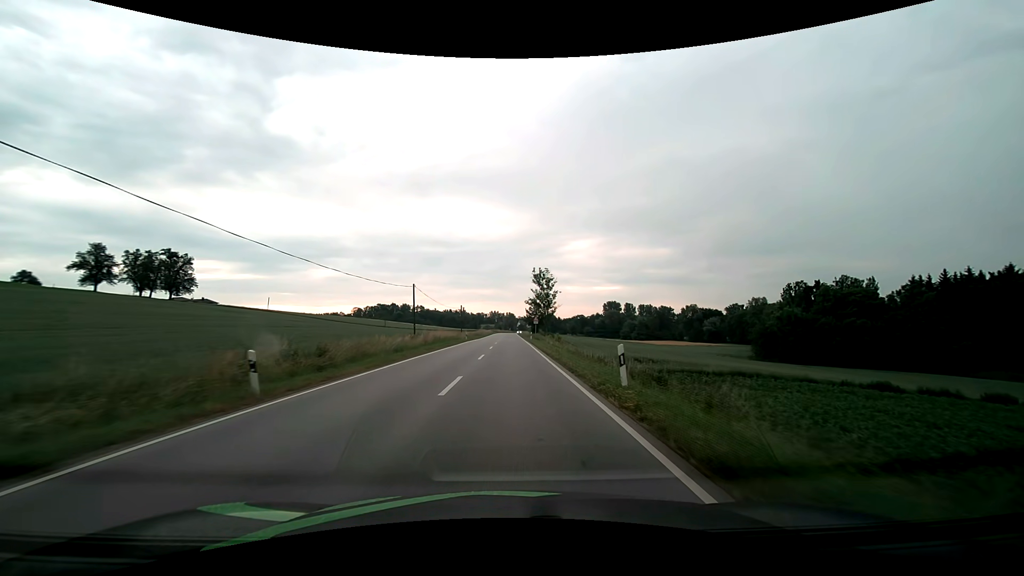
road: secondary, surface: asphalt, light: Day
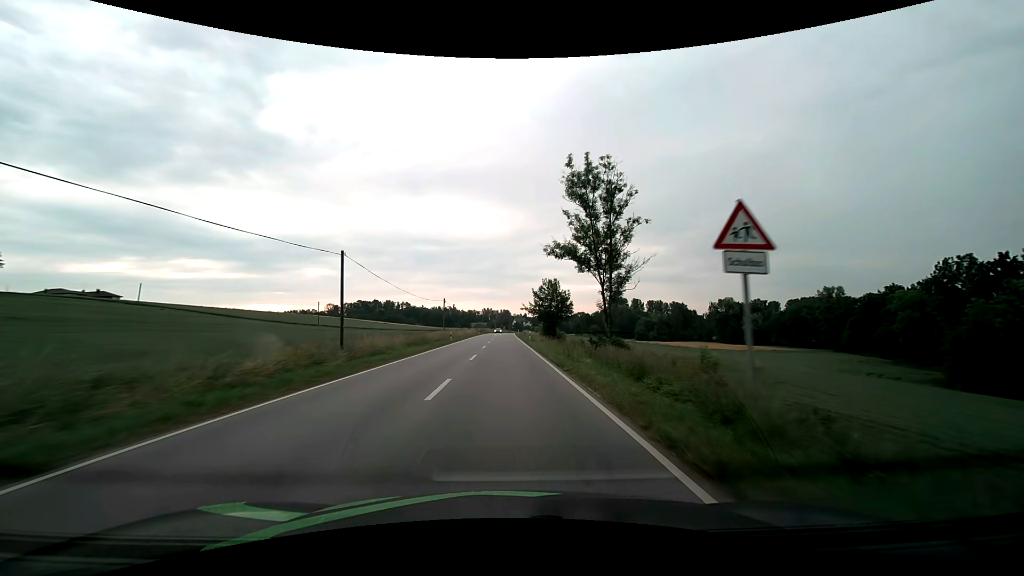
(+0.2, +61.0) m; 0°
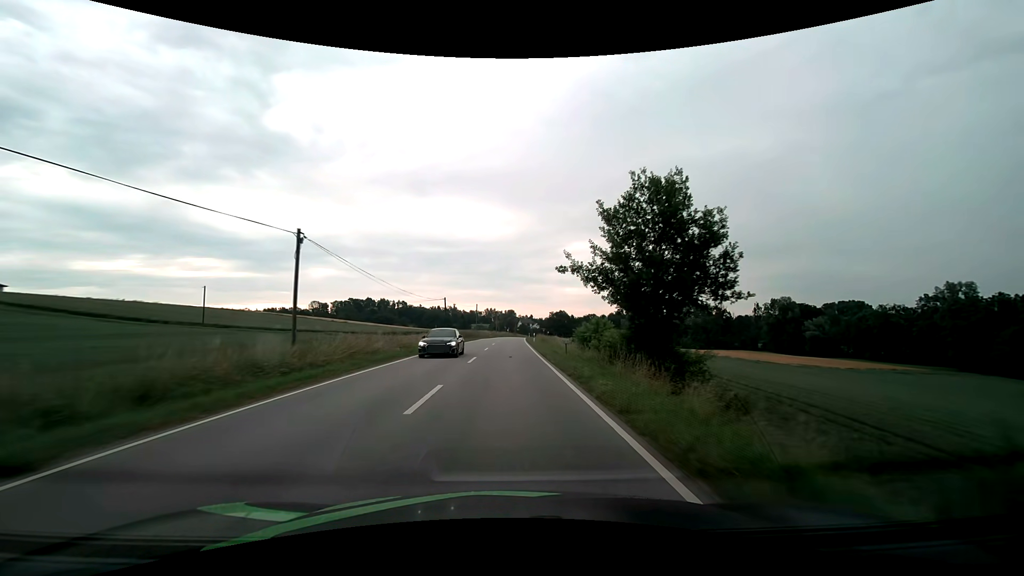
(-0.2, +49.6) m; 0°
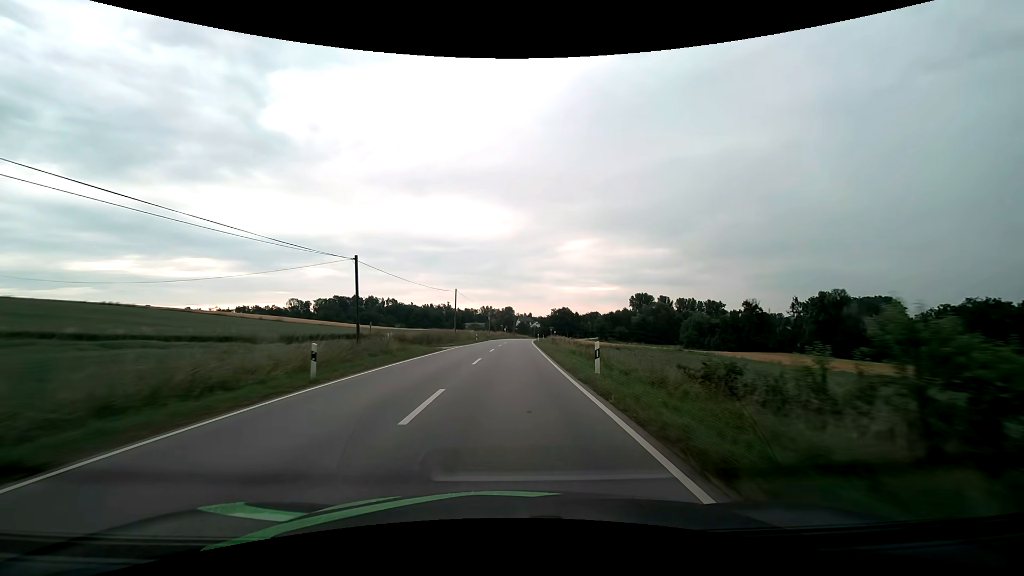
(0.0, +37.0) m; 0°
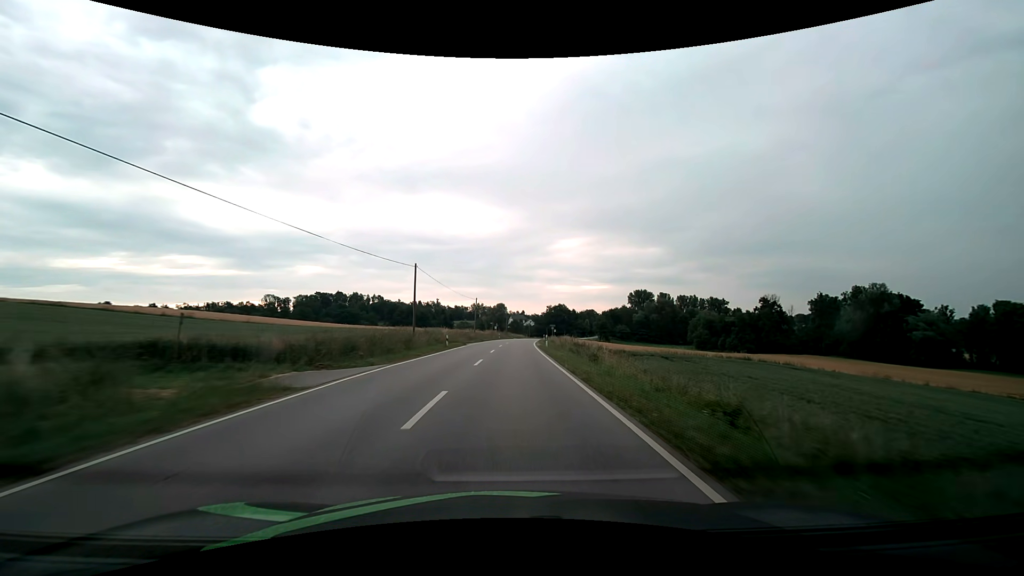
(+0.2, +24.2) m; +1°
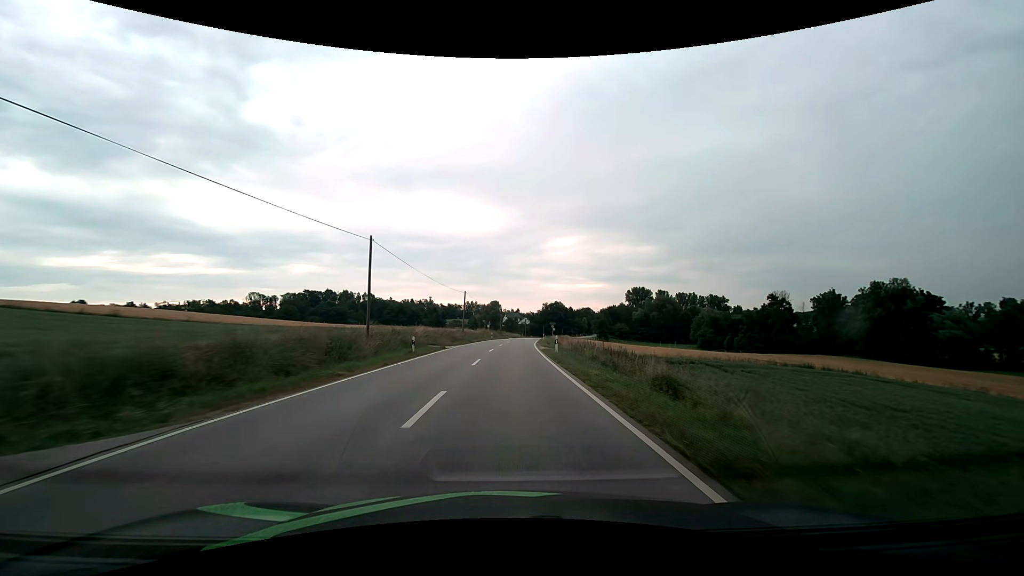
(+0.1, +12.0) m; +1°
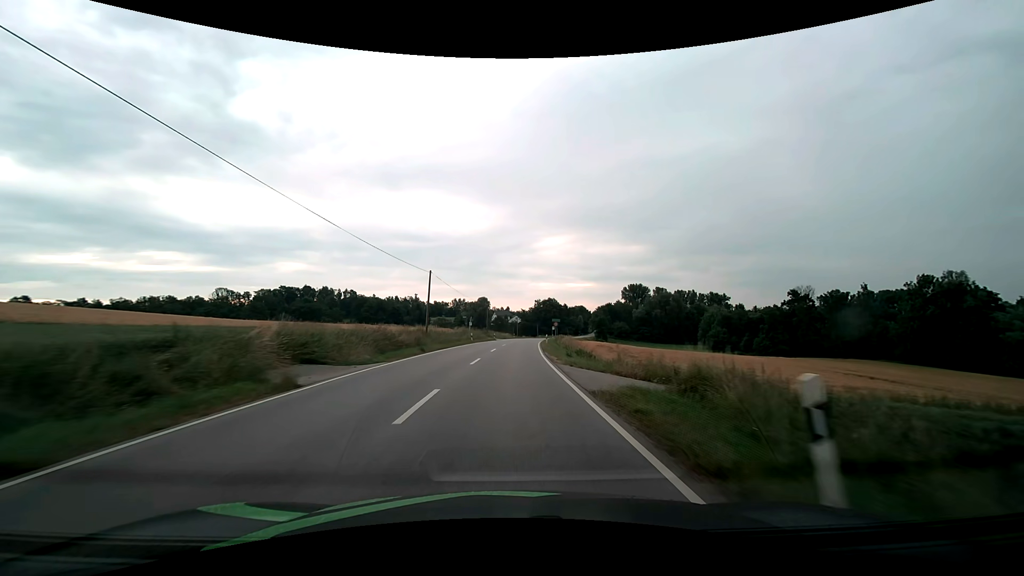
(+0.2, +23.8) m; +1°
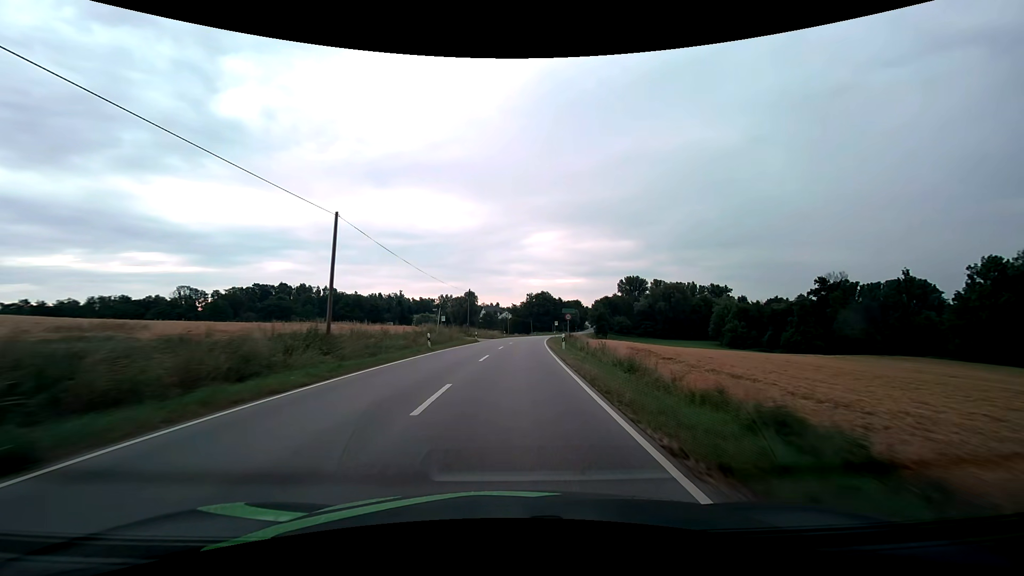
(+0.2, +23.4) m; +1°
(0, +10) (0, +20) (+1, +30) (+1, +40) (+2, +50) (+3, +60) (+4, +70) (+5, +80) (+6, +90) (+7, +100) m
